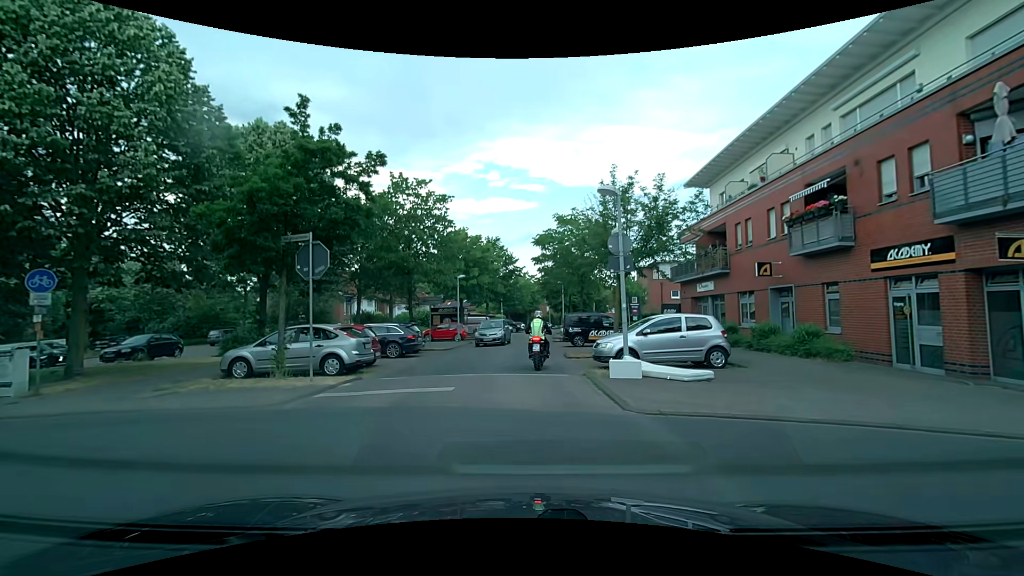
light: Day
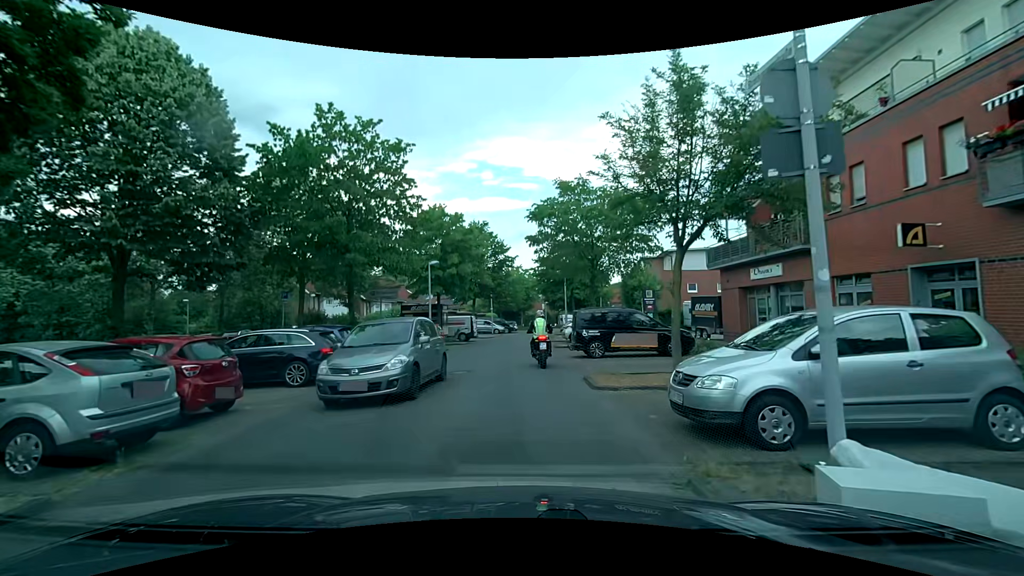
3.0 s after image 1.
(-0.1, +8.7) m; 0°
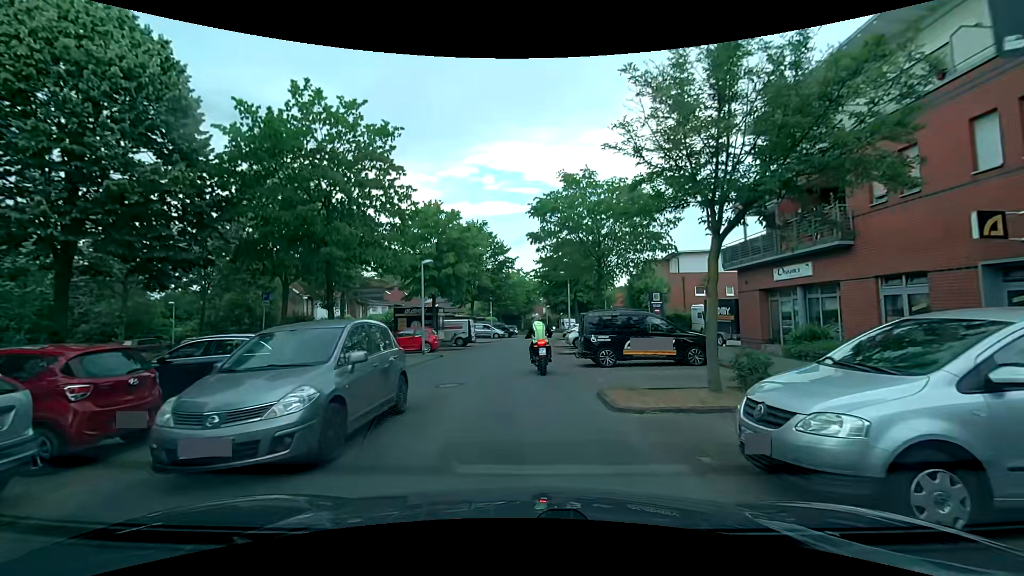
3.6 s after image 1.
(0.0, +2.1) m; -1°
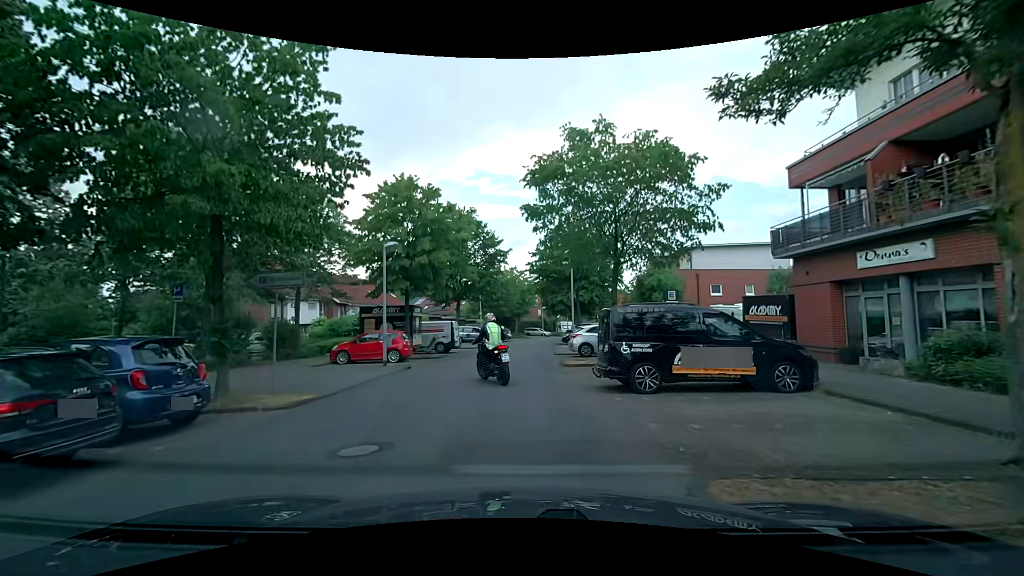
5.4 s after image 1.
(+0.1, +5.9) m; +3°
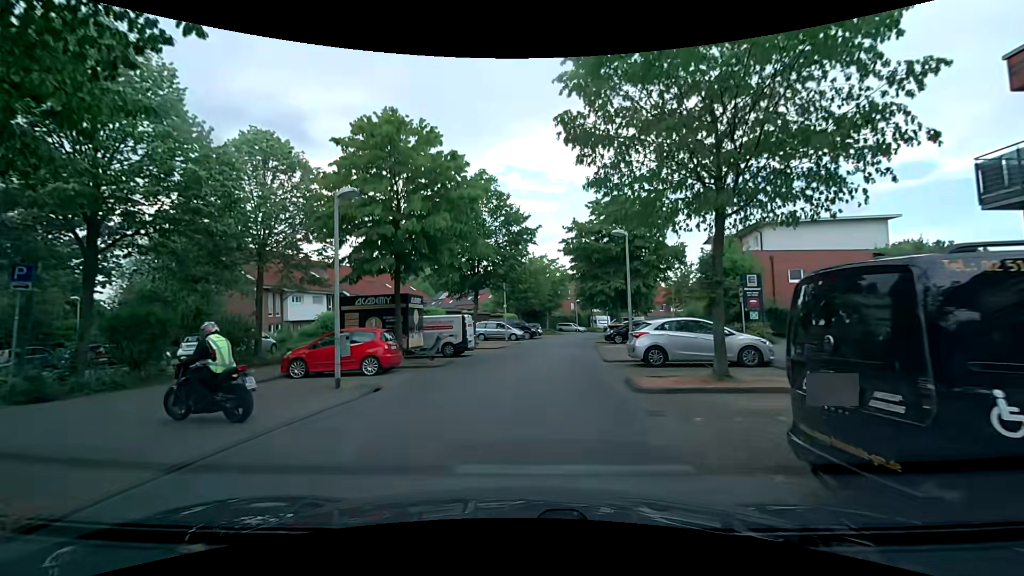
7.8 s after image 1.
(-0.2, +7.5) m; -5°
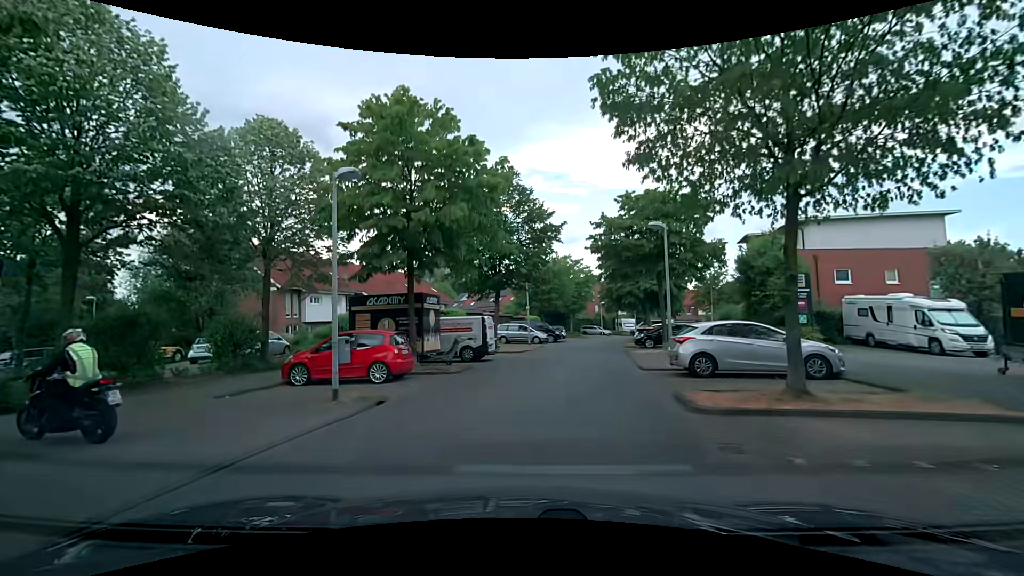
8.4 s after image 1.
(0.0, +1.8) m; -1°
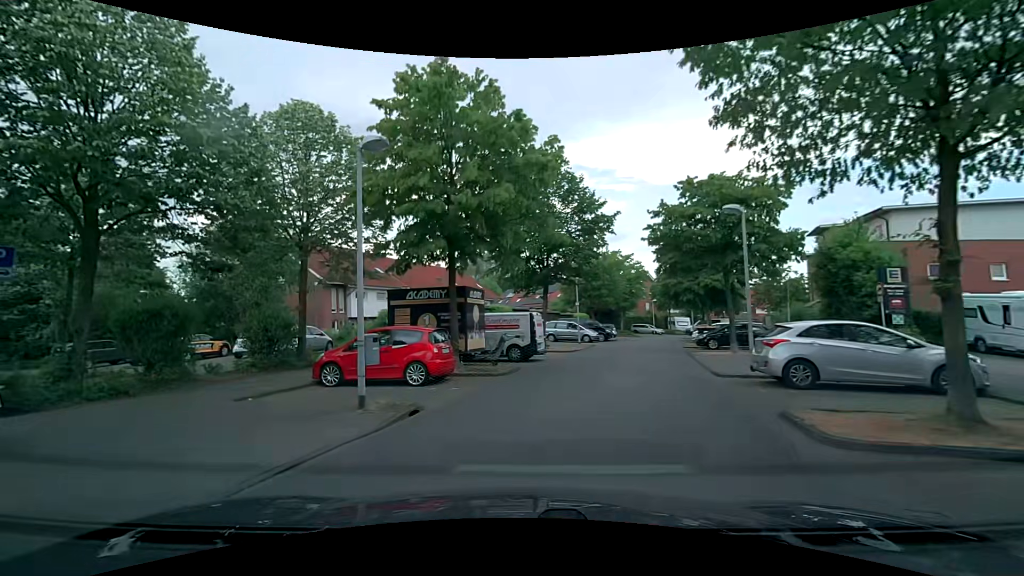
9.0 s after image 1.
(-0.1, +1.8) m; -5°
